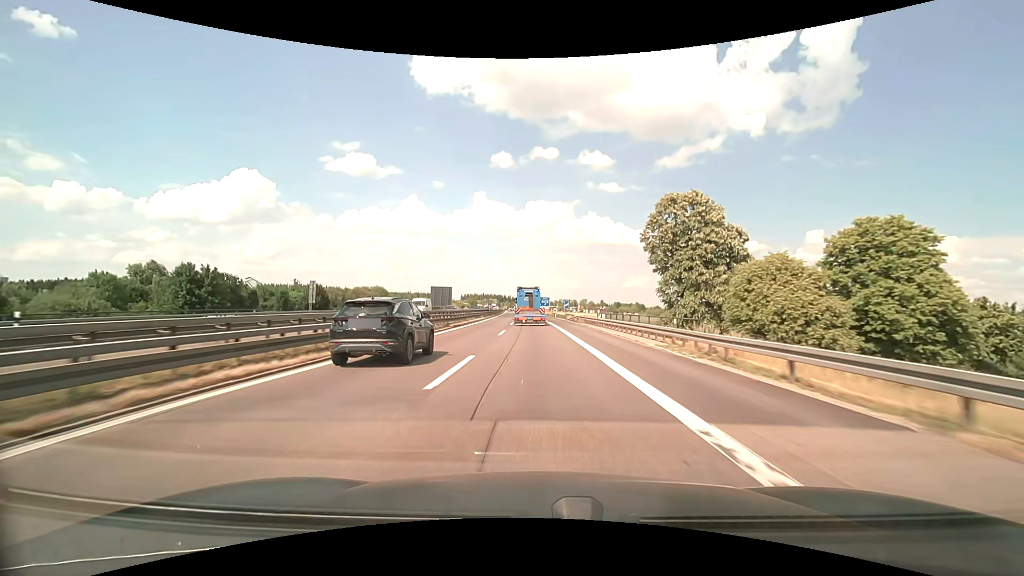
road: motorway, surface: asphalt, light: Day
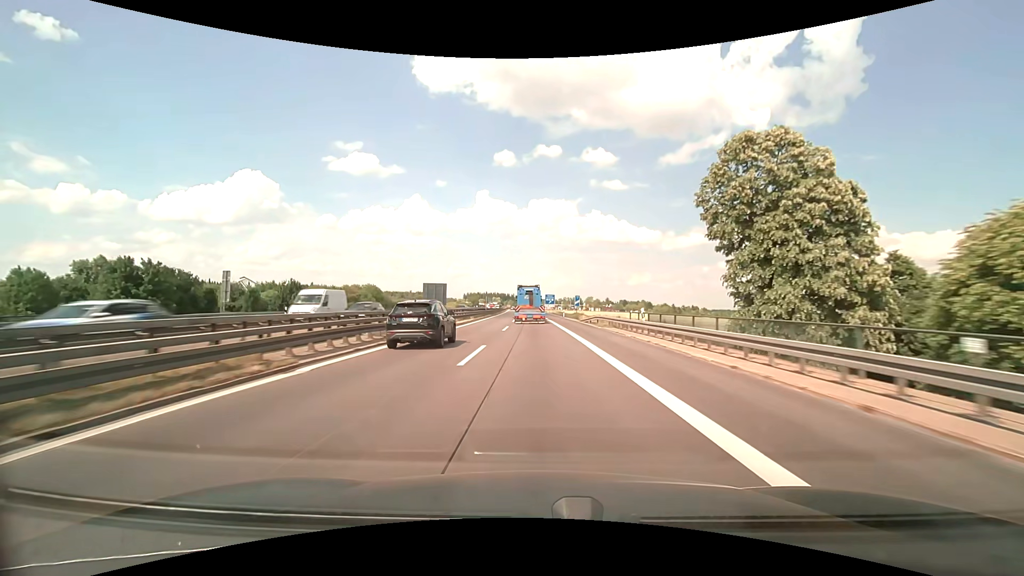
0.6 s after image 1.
(0.0, +14.6) m; 0°
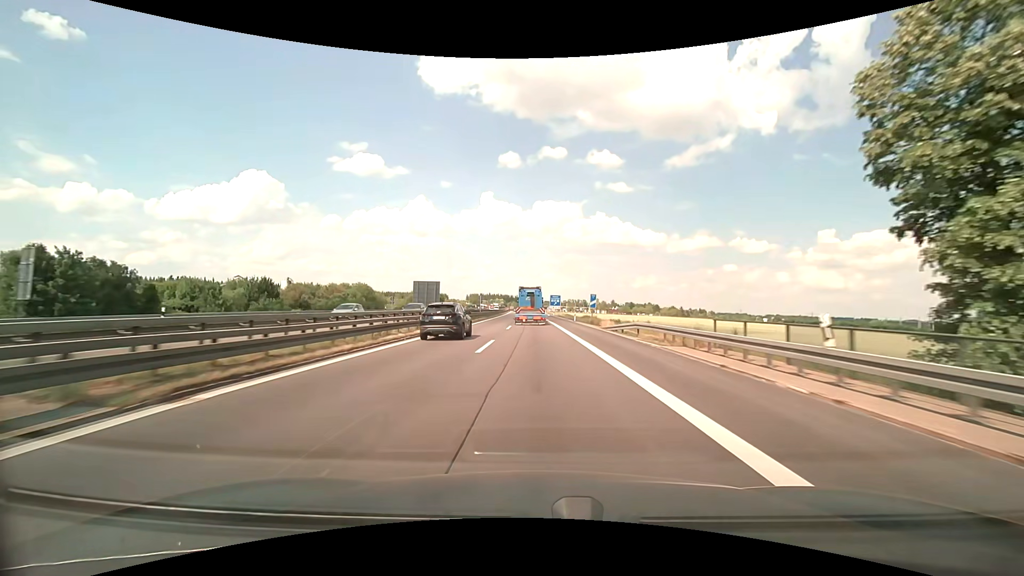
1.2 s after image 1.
(-0.1, +14.5) m; 0°
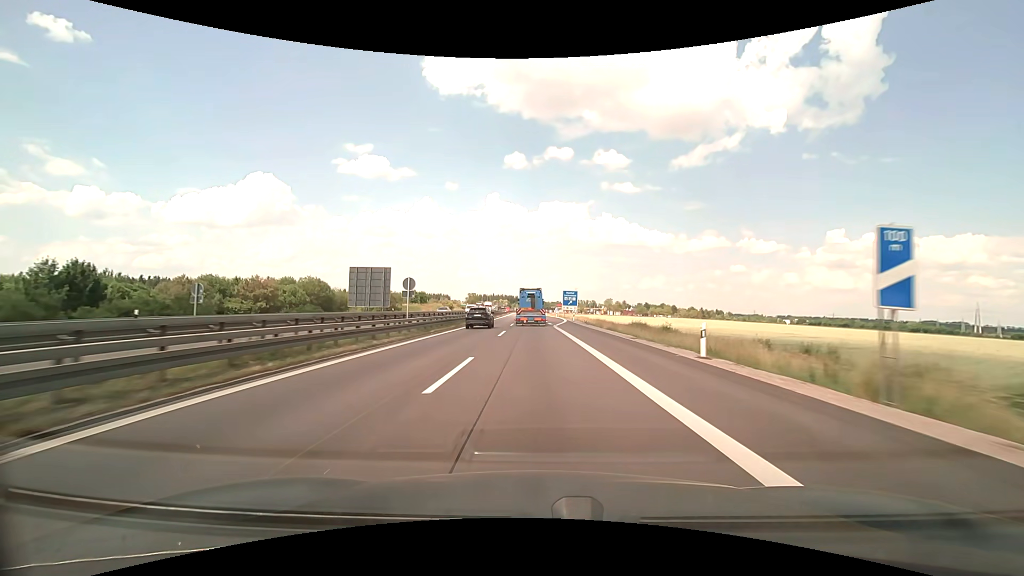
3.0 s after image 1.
(-0.4, +43.6) m; -1°
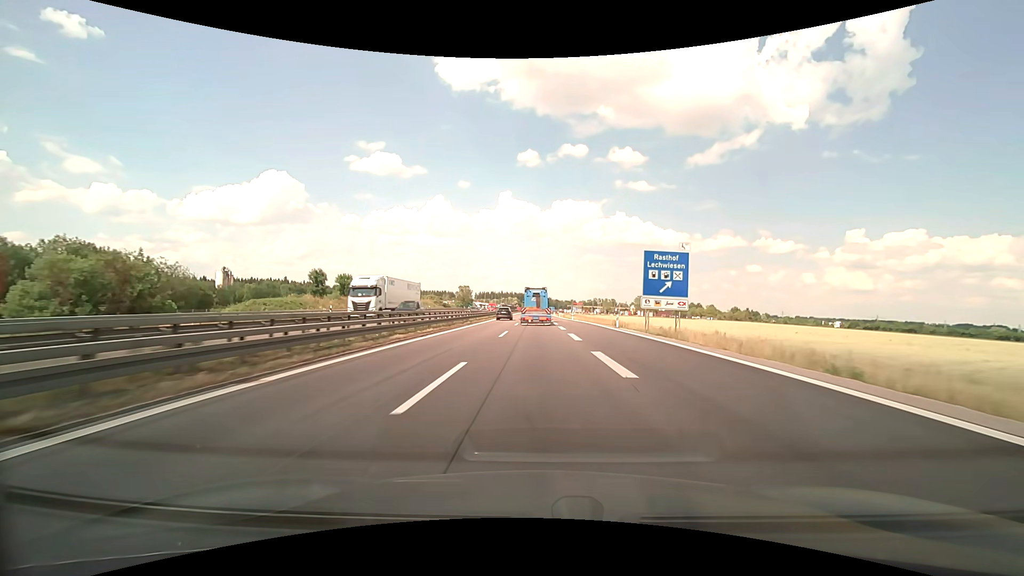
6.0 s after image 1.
(-1.0, +74.1) m; -1°
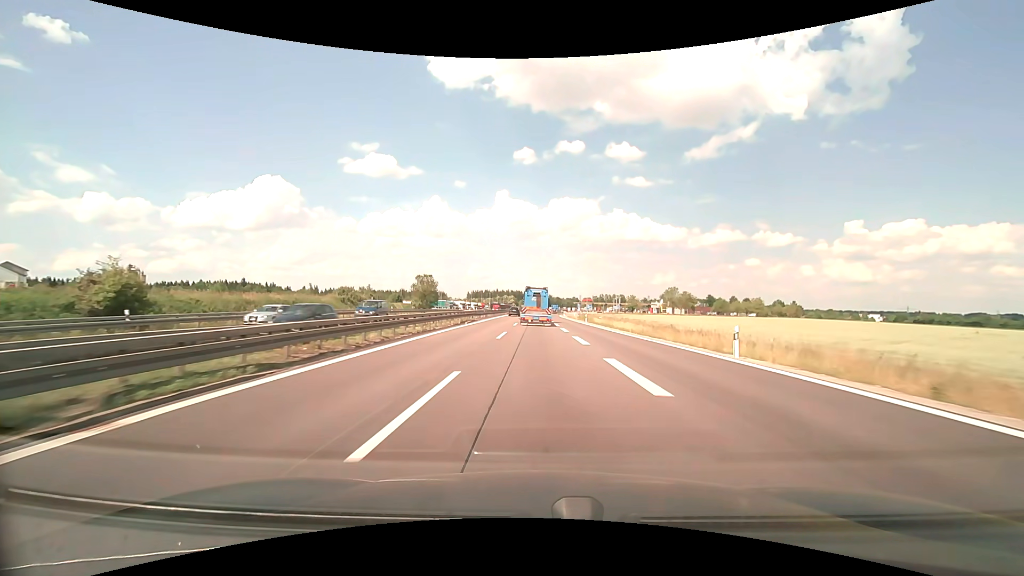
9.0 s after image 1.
(-0.2, +74.3) m; 0°
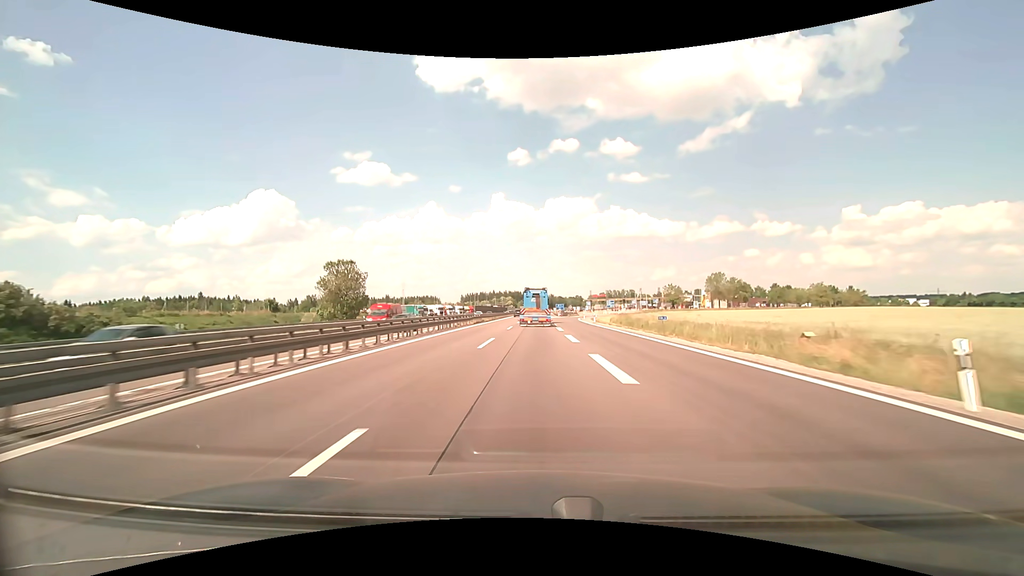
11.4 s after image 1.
(0.0, +59.4) m; 0°
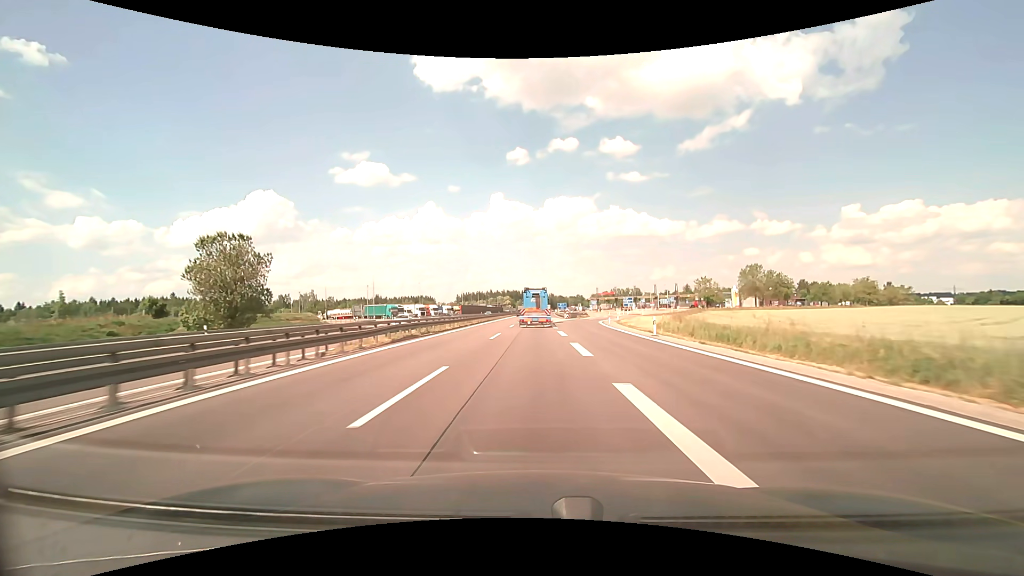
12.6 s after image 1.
(0.0, +30.0) m; 0°
